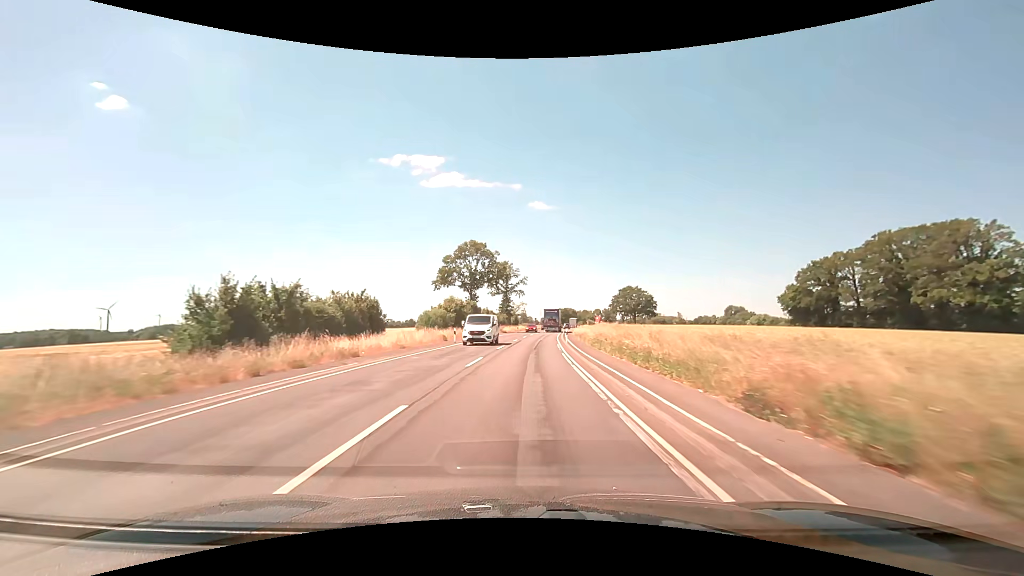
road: secondary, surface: asphalt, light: Day
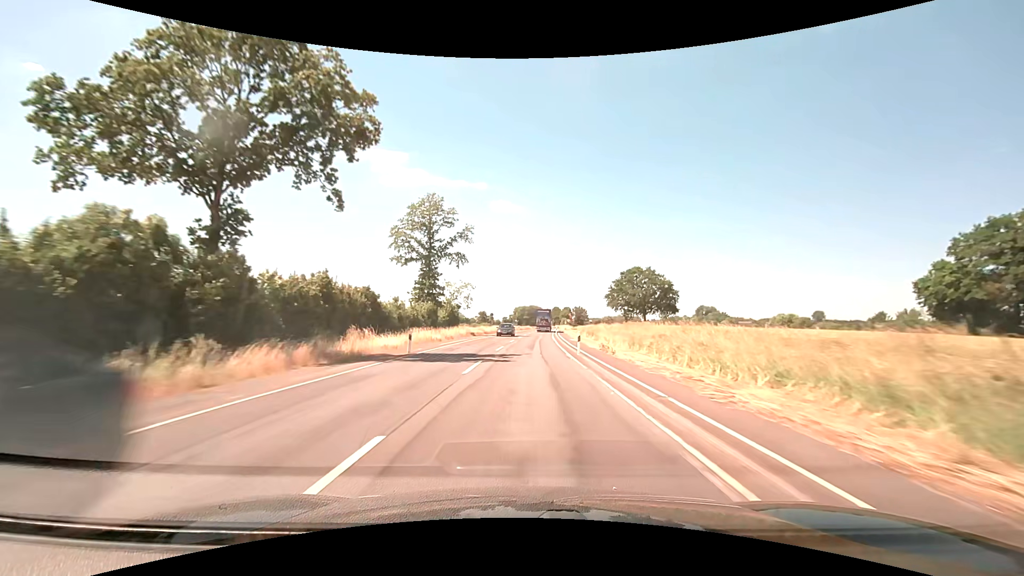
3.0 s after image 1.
(+2.6, +62.3) m; +4°
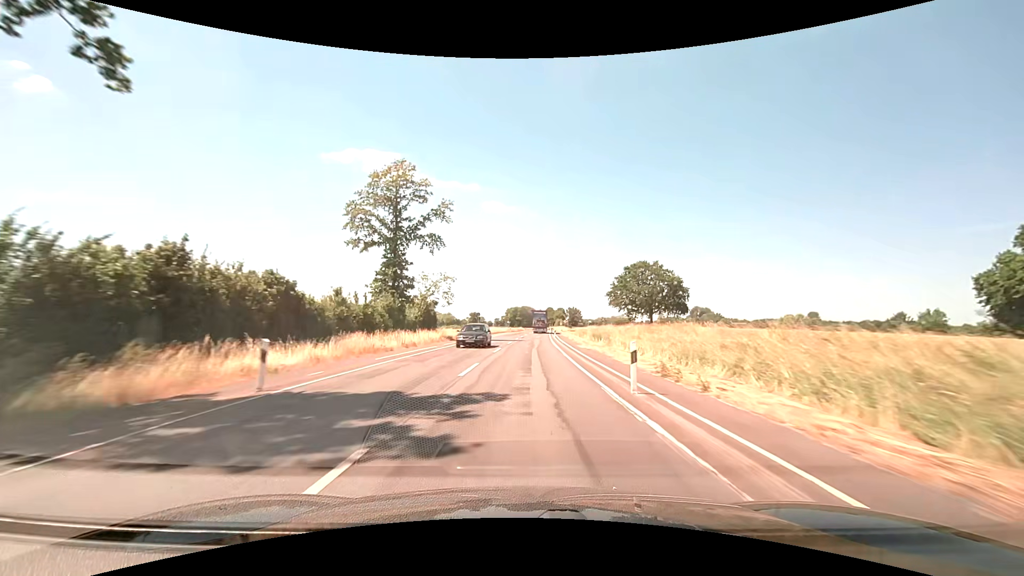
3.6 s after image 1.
(+0.1, +12.5) m; +1°
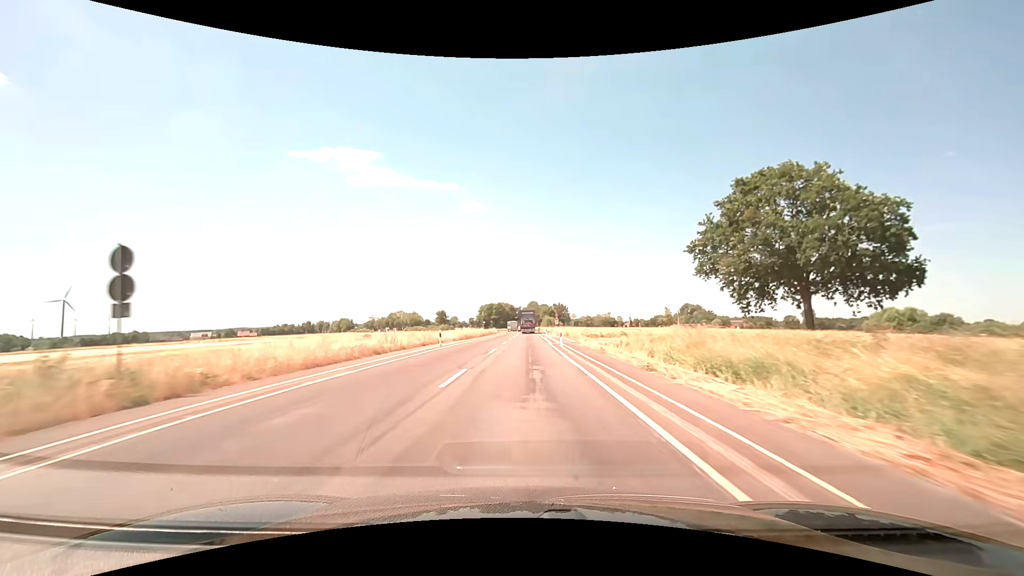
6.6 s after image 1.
(+1.7, +62.5) m; +3°
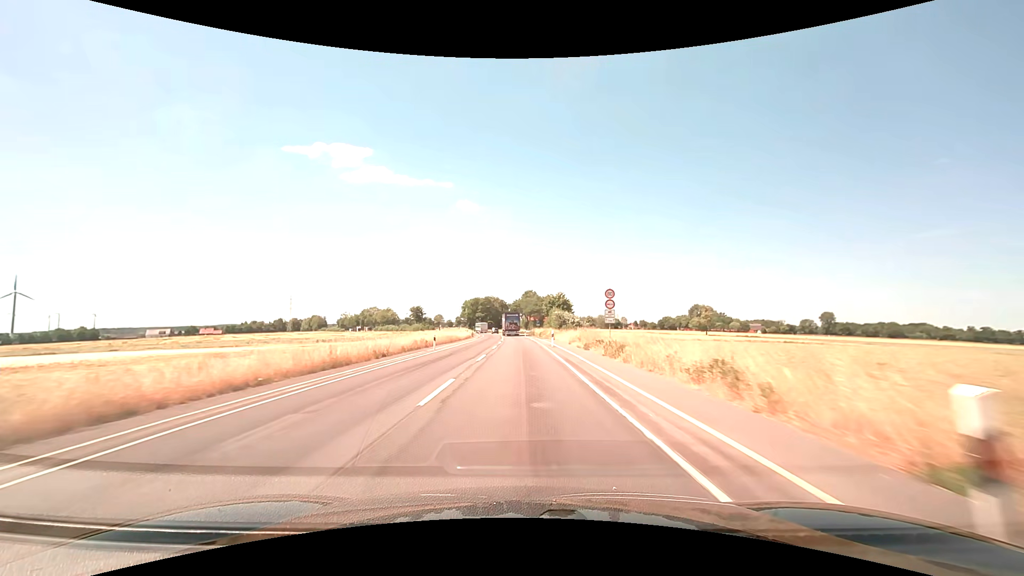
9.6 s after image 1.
(+0.6, +62.6) m; +1°
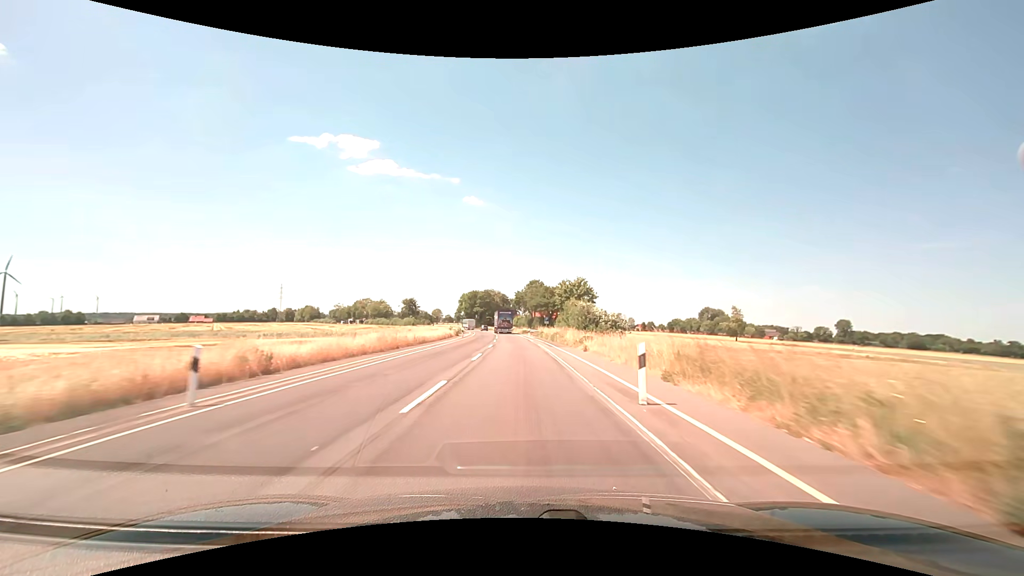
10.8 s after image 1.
(-0.2, +25.0) m; -1°
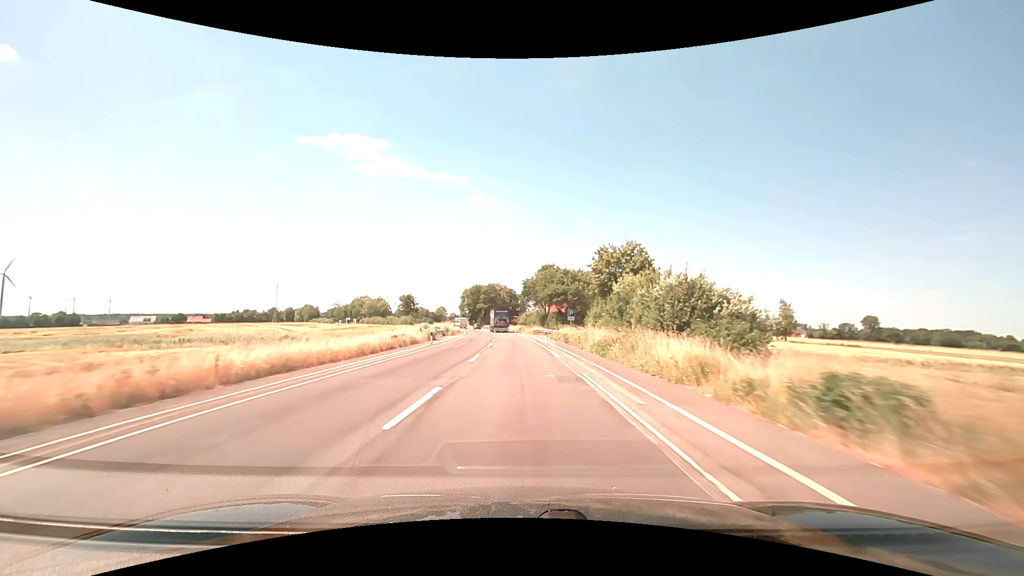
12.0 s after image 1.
(-0.1, +25.1) m; -1°
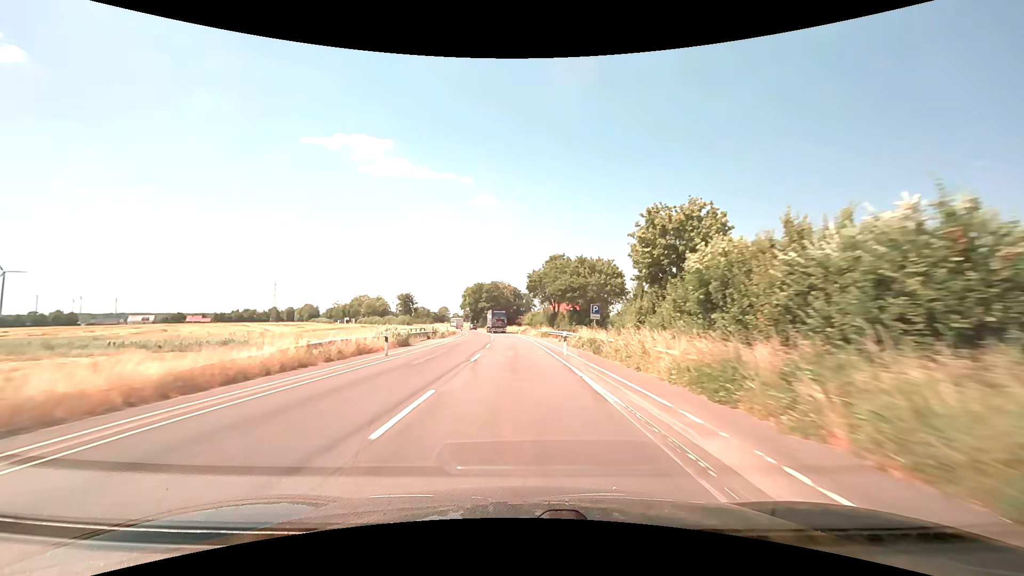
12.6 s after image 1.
(-0.1, +12.6) m; -1°
(0, +10) (0, +20) (0, +30) (-1, +40) (-1, +50) (-2, +60) (-3, +70) (-3, +80) (-5, +90) (-6, +100) m
